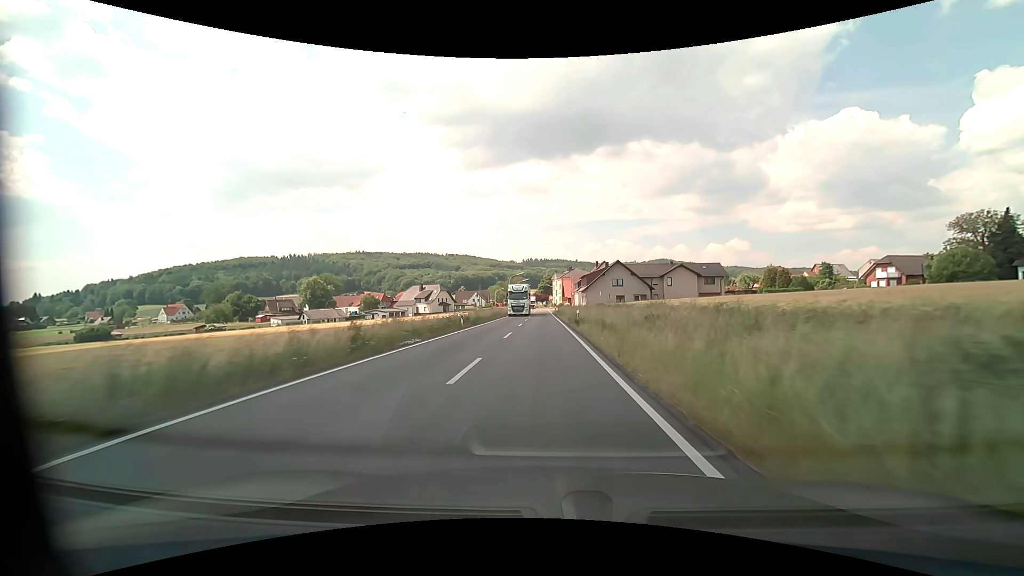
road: secondary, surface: asphalt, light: Day
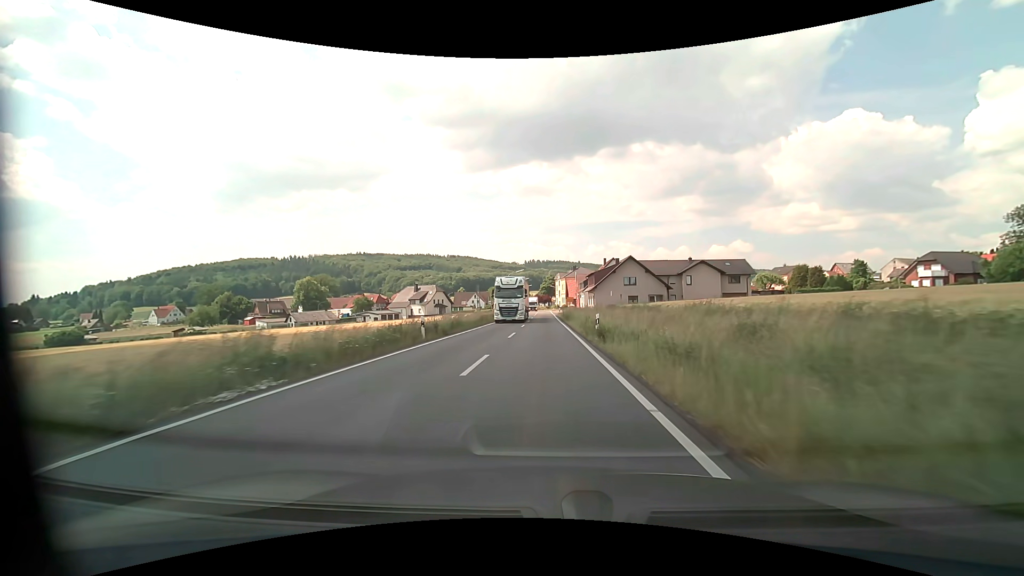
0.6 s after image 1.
(0.0, +10.9) m; 0°
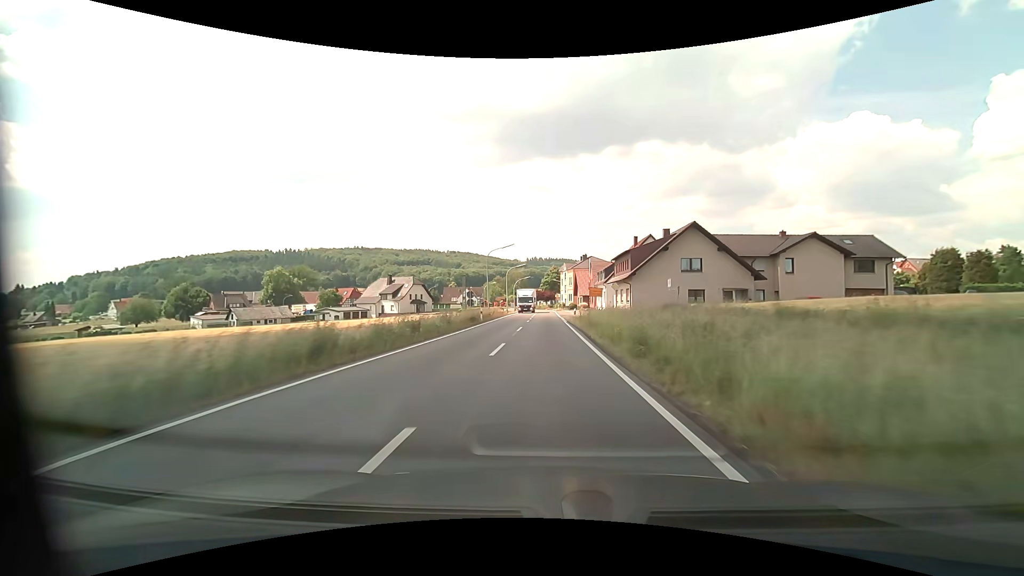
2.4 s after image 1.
(-0.1, +32.4) m; 0°
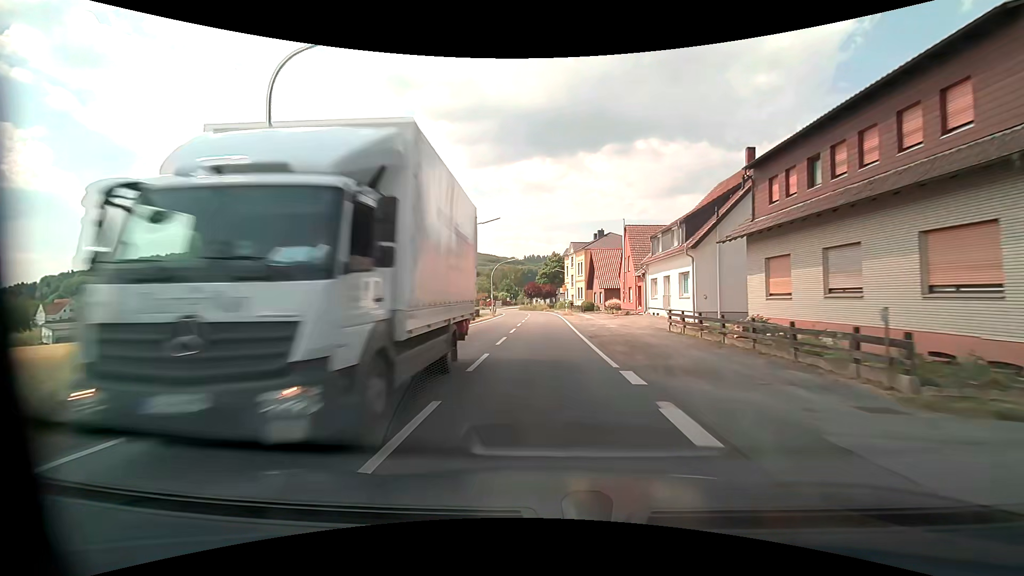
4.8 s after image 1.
(+0.1, +40.2) m; 0°
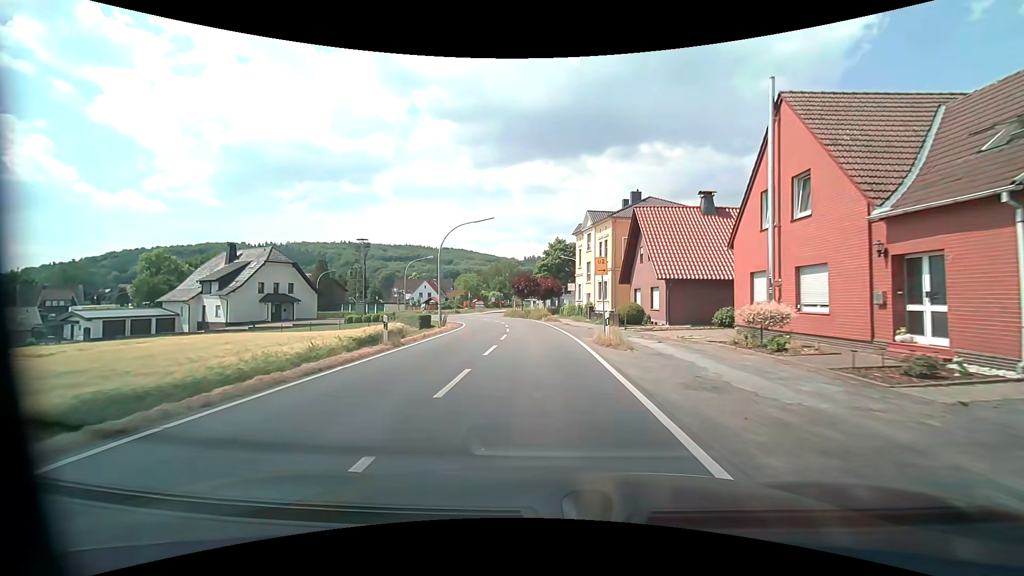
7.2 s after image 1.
(0.0, +31.5) m; 0°
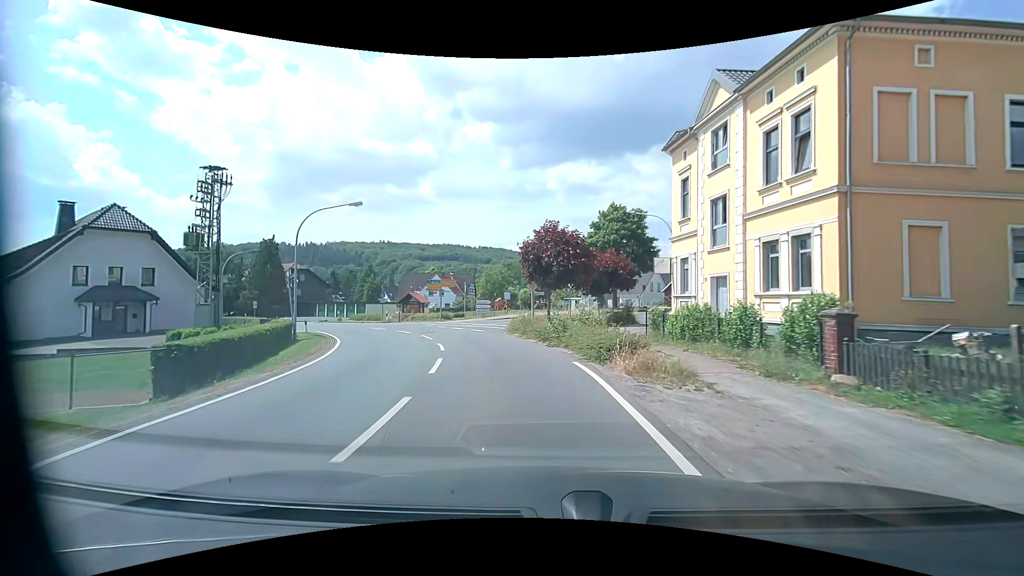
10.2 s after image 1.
(-0.5, +32.6) m; -4°
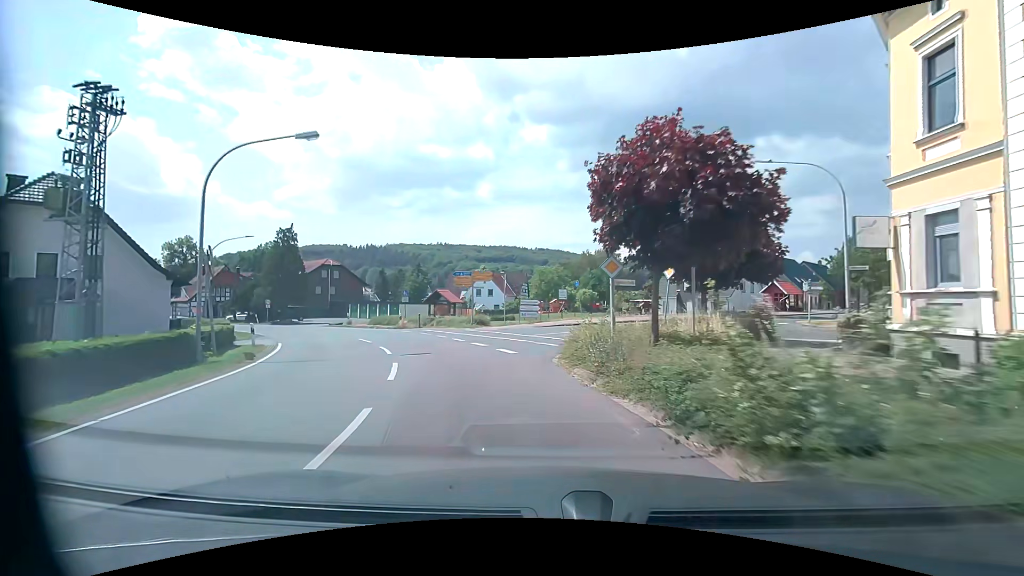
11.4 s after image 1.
(-0.7, +12.3) m; -7°
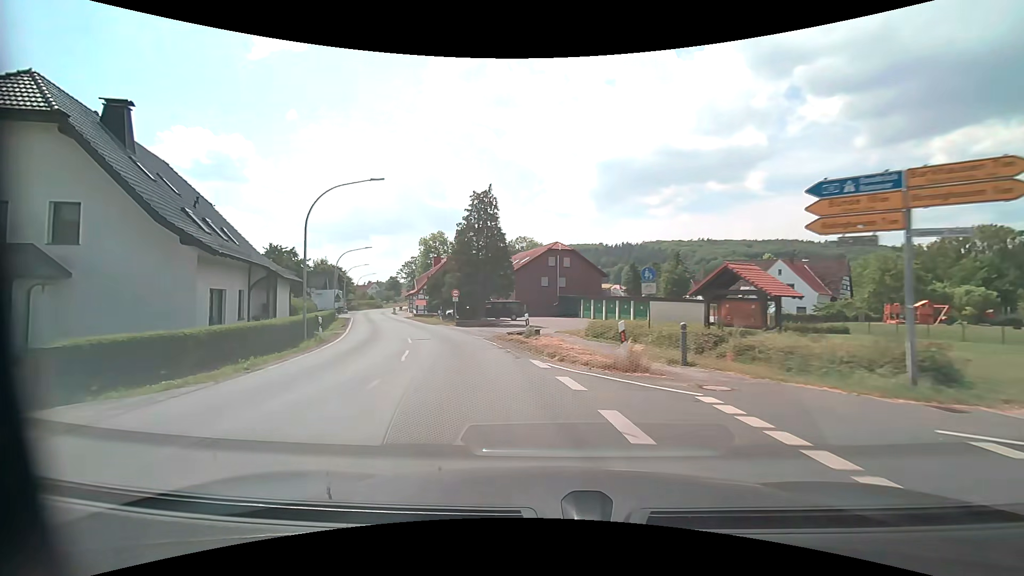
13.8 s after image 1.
(-4.8, +22.8) m; -28°
(-1, +10) (-4, +20) (-7, +29) (-10, +38) (-14, +48) (-18, +57) (-22, +66) (-25, +76) (-28, +85) (-32, +95) m
